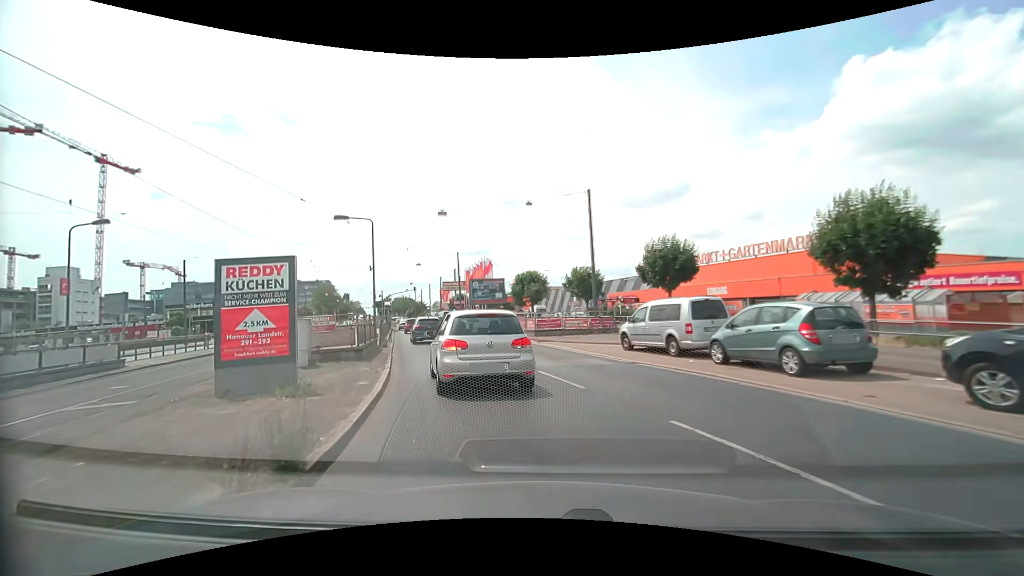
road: secondary_link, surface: asphalt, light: Day
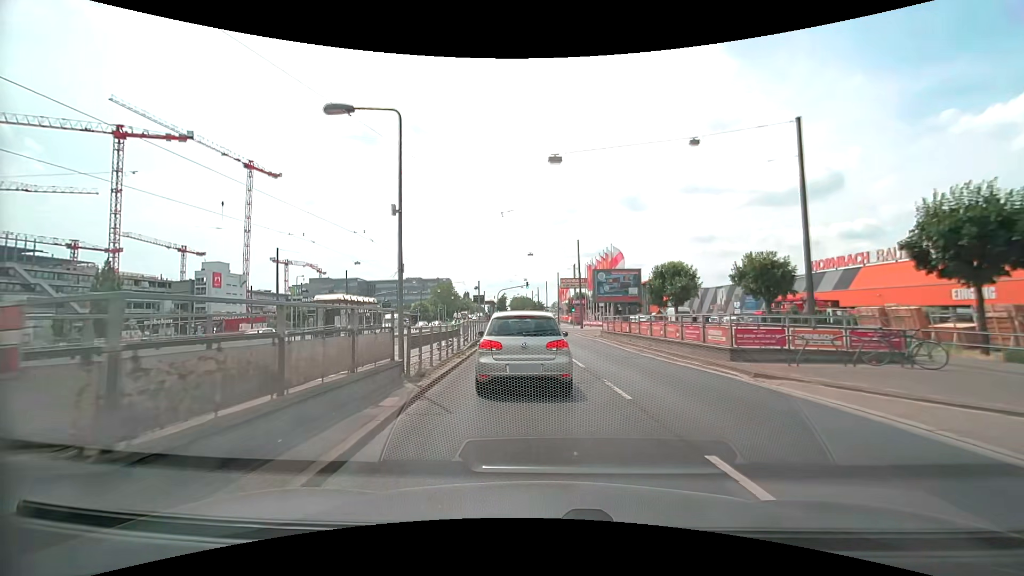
(-1.9, +12.6) m; -14°
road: primary
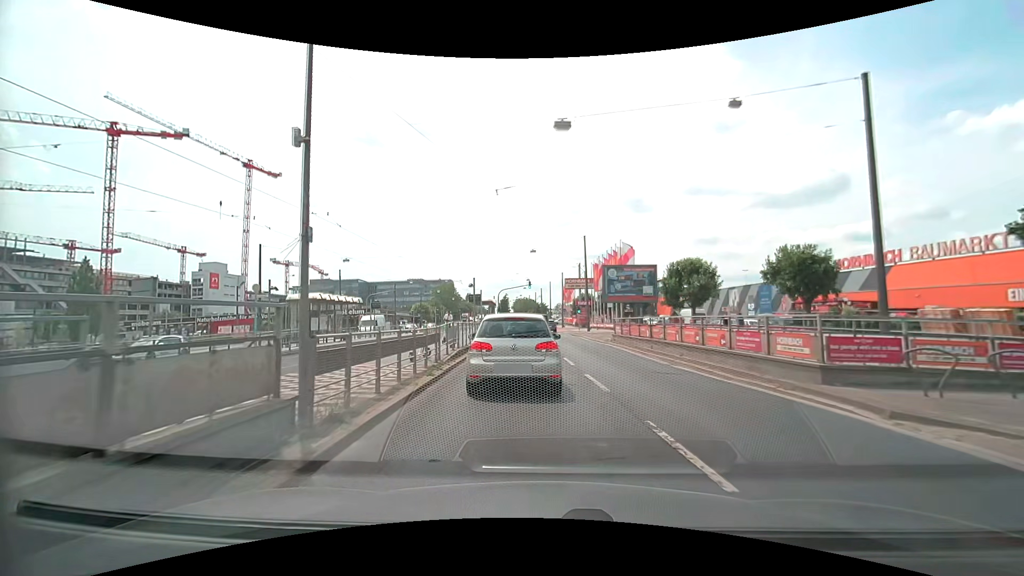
(0.0, +4.5) m; 0°
(0, +10) (-1, +20) (-1, +30) (-2, +40) (-2, +50) (-3, +60) (-3, +70) (-4, +80) (-5, +90) (-5, +100) m
